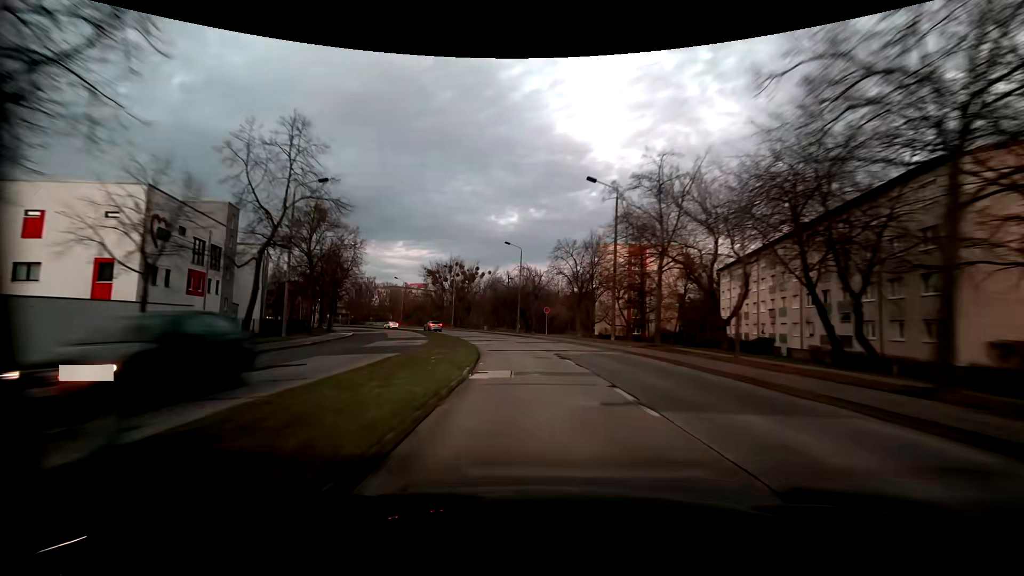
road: tertiary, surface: concrete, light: Dusk
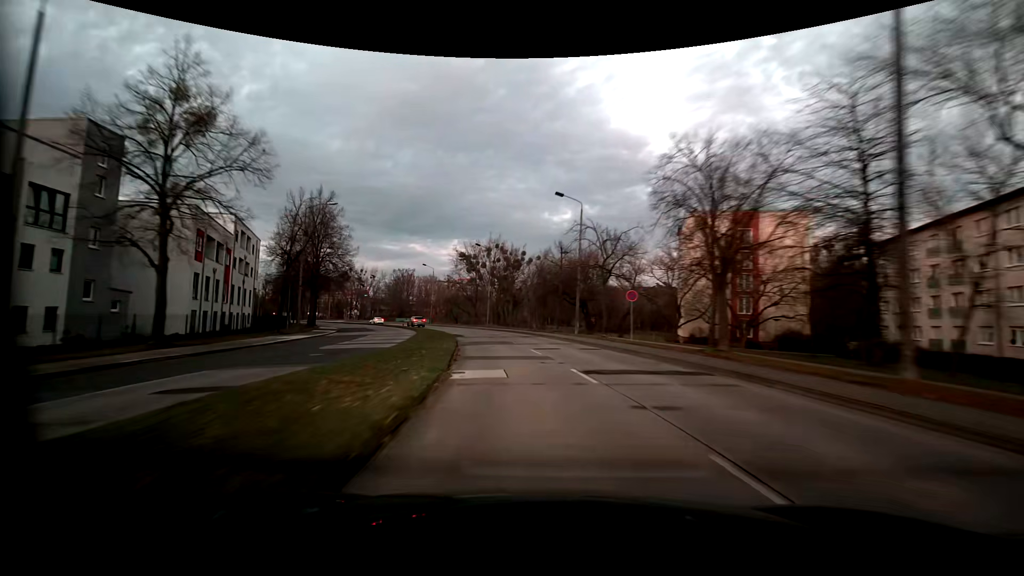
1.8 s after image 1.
(-1.0, +23.1) m; -6°
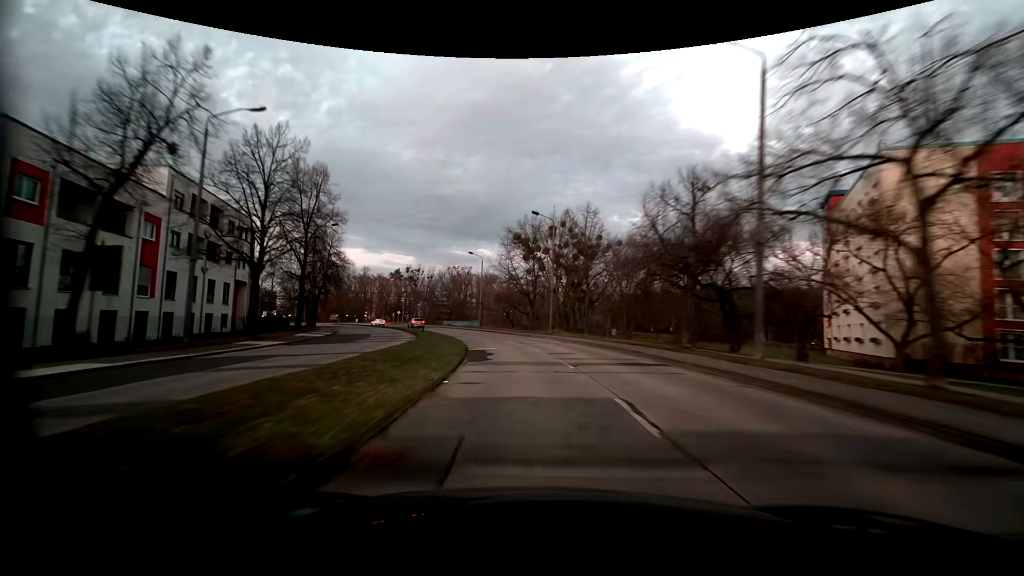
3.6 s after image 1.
(-1.6, +22.7) m; -8°
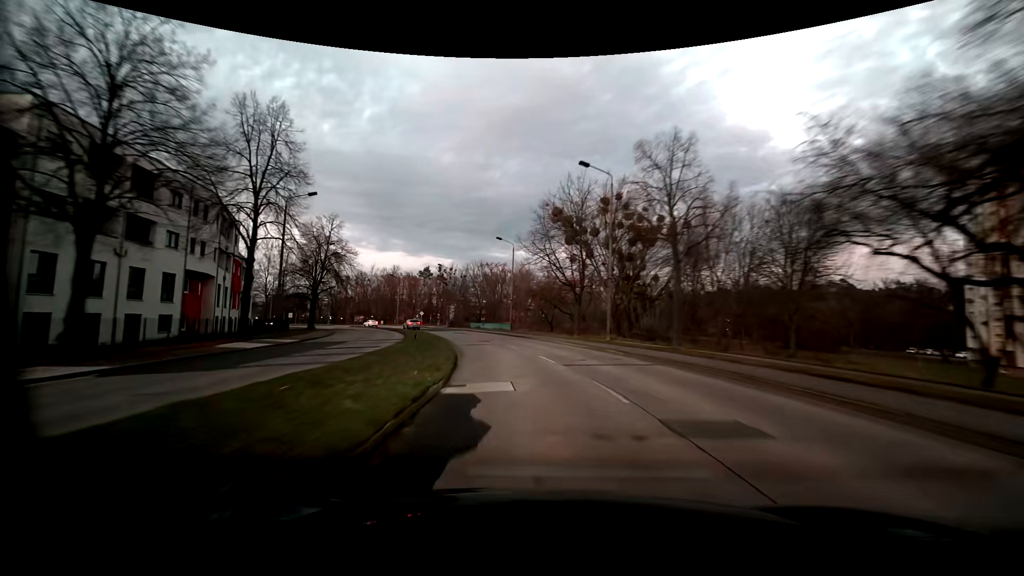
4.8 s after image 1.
(-0.6, +15.0) m; -5°
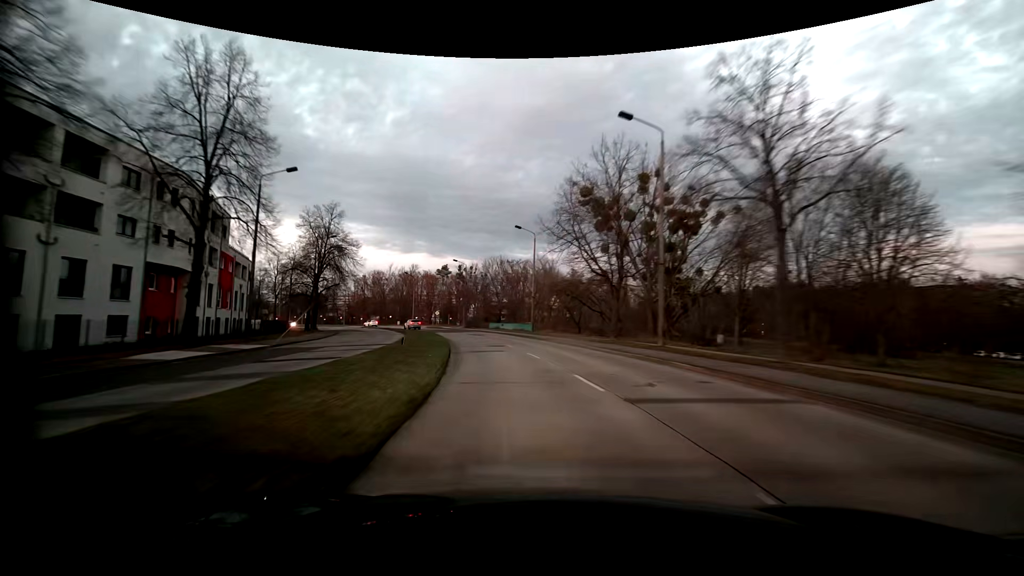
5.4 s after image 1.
(-0.2, +7.5) m; -3°
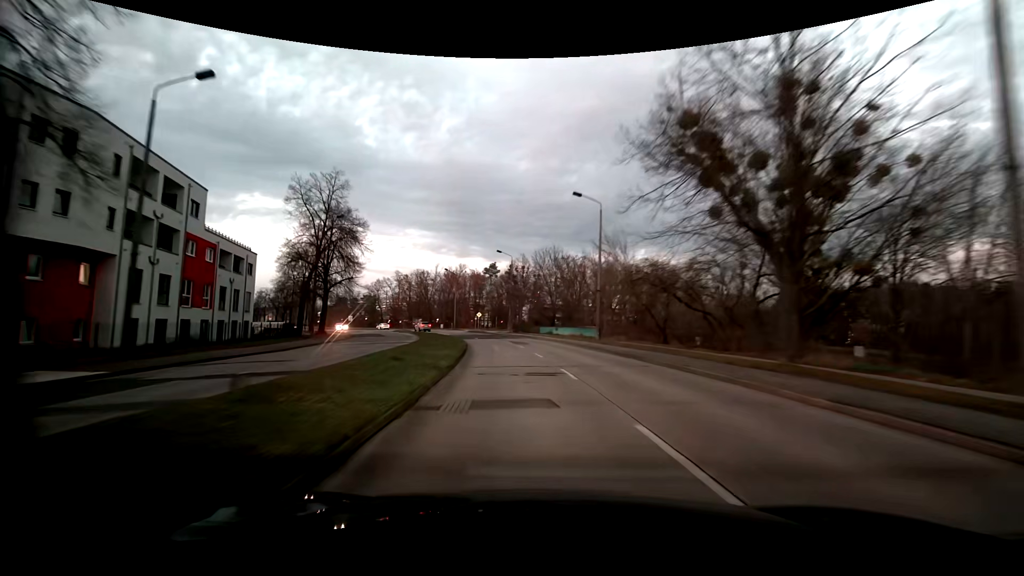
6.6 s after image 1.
(-0.6, +14.9) m; -6°
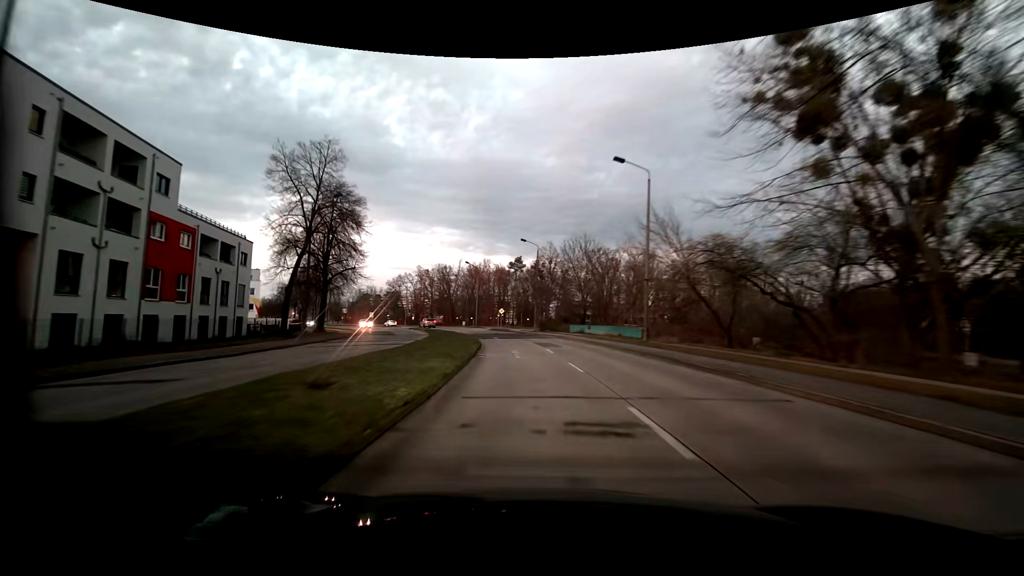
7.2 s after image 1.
(-0.1, +7.5) m; -3°
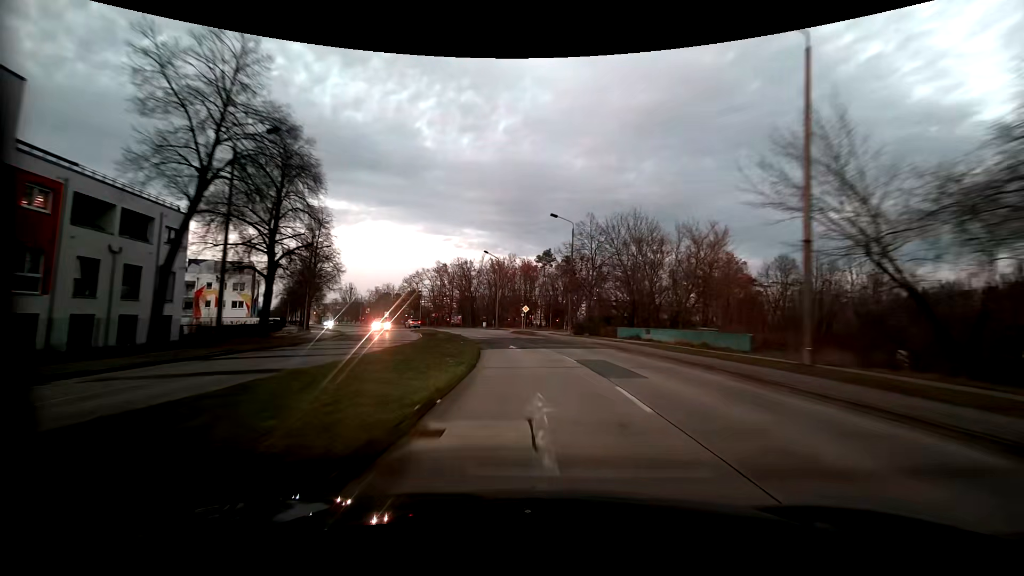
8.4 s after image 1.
(-0.3, +14.9) m; -3°
(0, +10) (-1, +20) (-2, +30) (-3, +40) (-6, +49) (-9, +59) (-12, +68) (-16, +78) (-20, +87) (-25, +95) m
